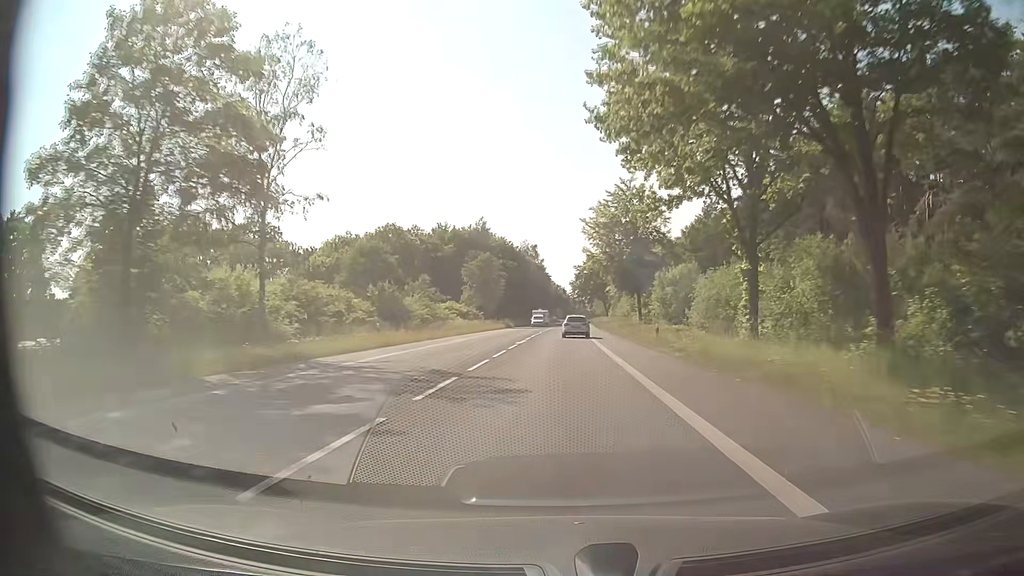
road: secondary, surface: asphalt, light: Day
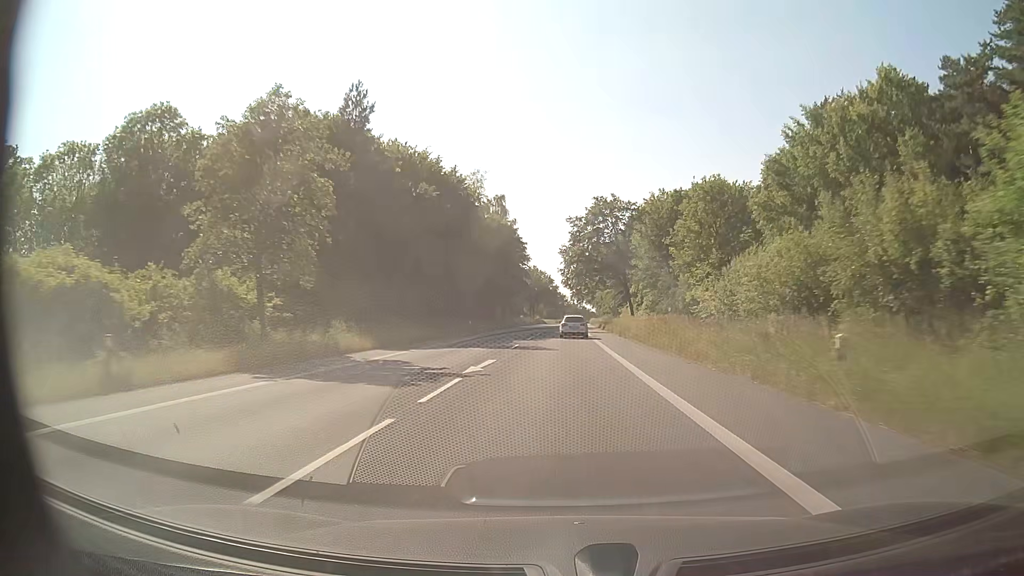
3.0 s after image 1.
(+0.8, +72.2) m; +1°
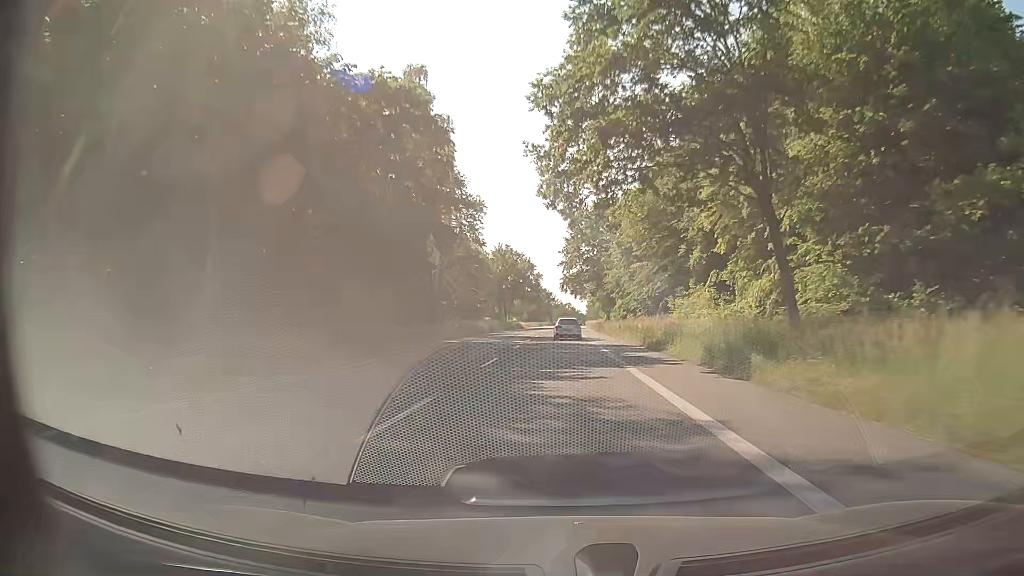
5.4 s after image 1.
(+0.5, +57.4) m; +1°
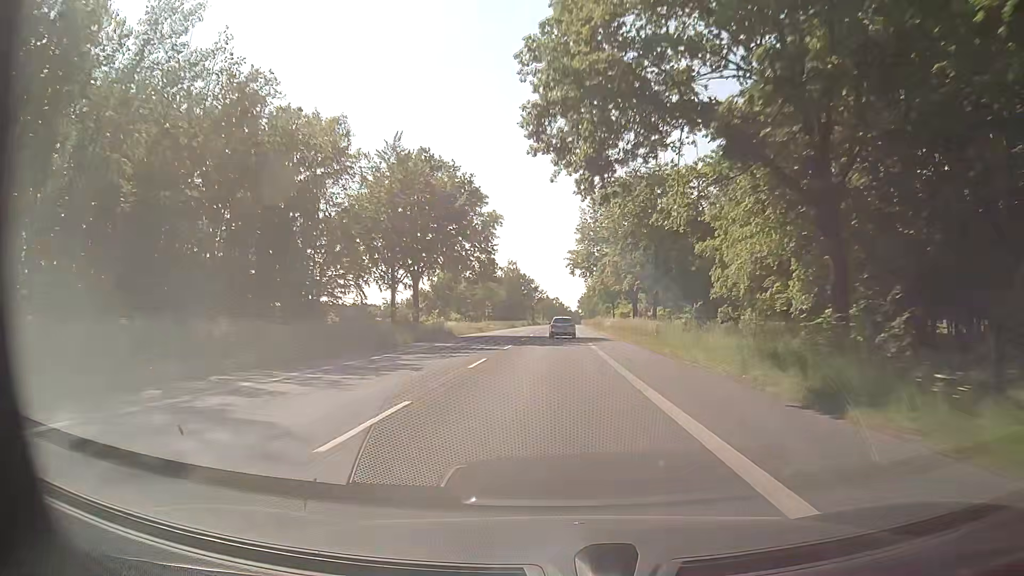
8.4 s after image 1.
(+0.6, +72.3) m; +1°
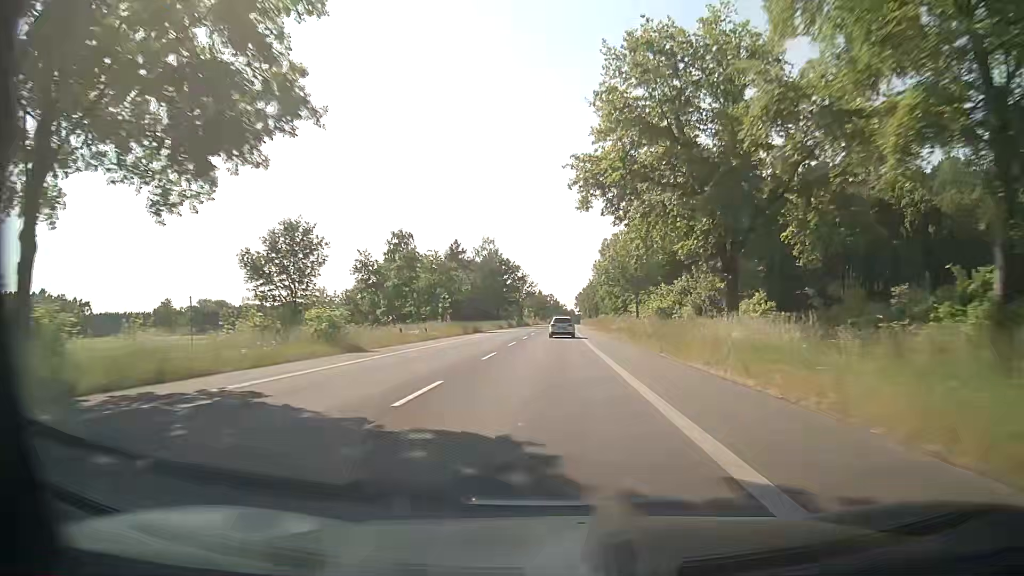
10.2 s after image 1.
(+0.2, +44.2) m; +1°
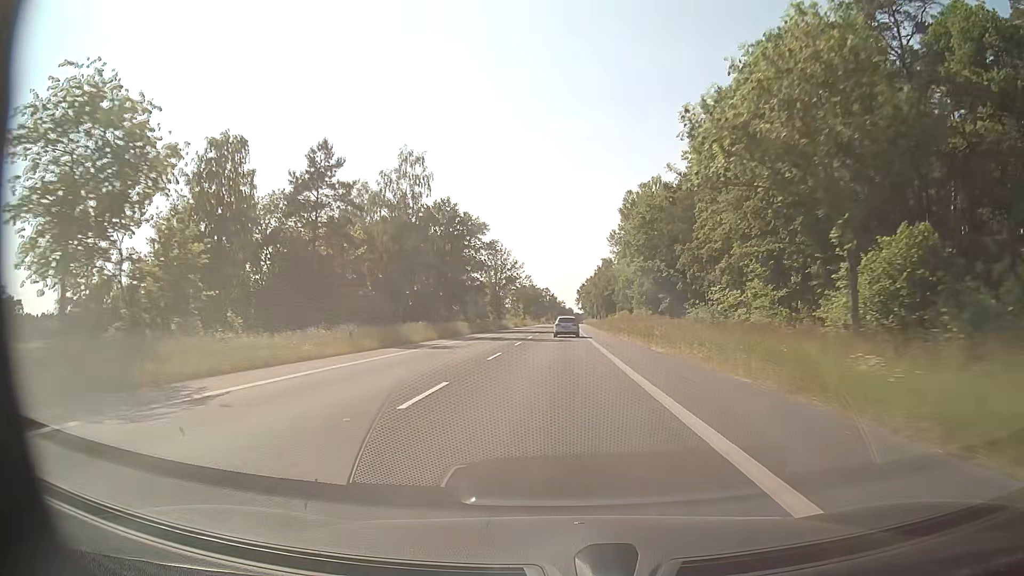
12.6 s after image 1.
(0.0, +60.1) m; 0°
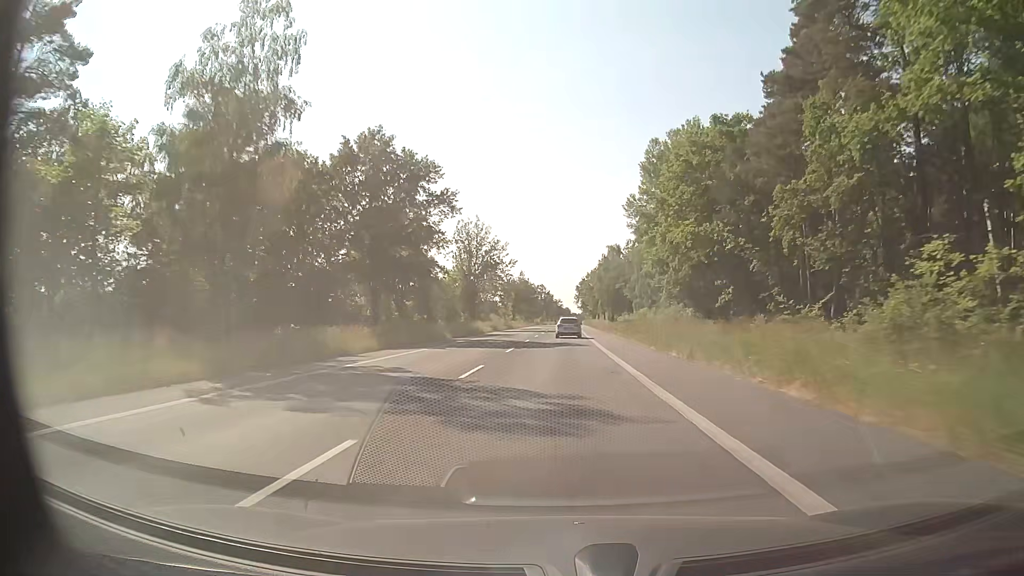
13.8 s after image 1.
(+0.1, +30.5) m; 0°
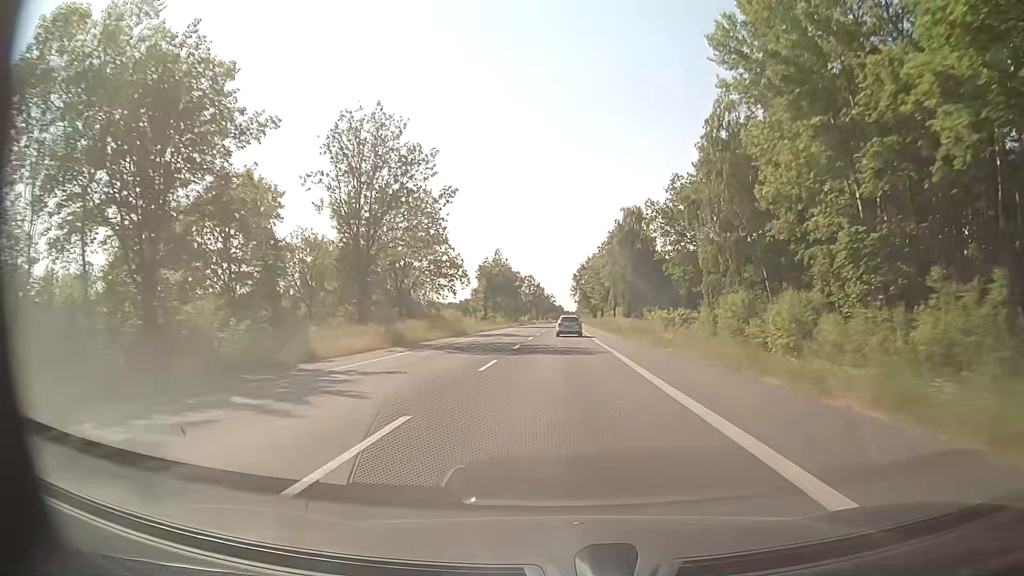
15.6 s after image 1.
(0.0, +45.9) m; 0°
(0, +10) (0, +20) (0, +30) (0, +40) (0, +50) (0, +60) (+1, +70) (+1, +80) (+1, +90) (+1, +100) m
